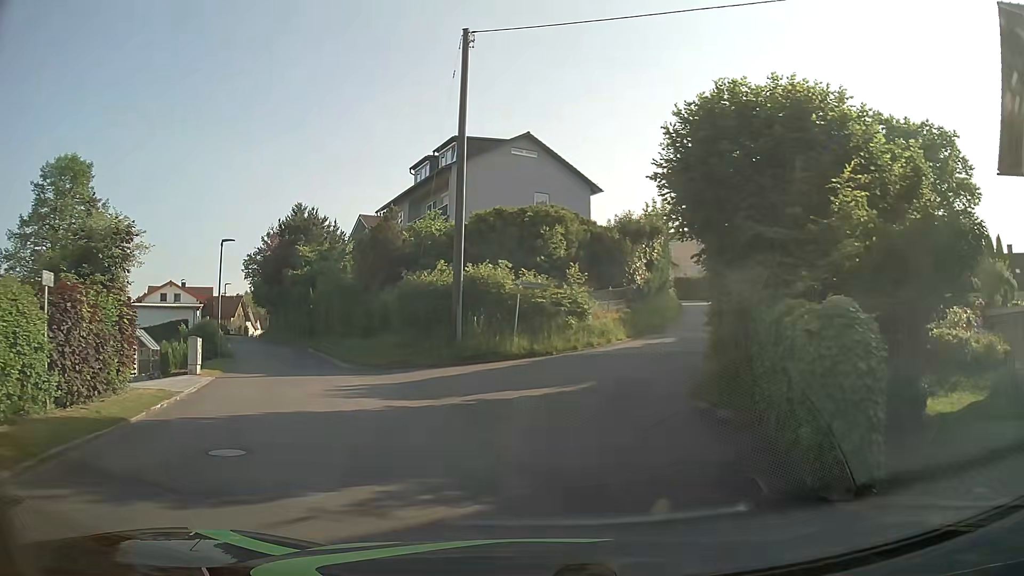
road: residential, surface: asphalt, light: Day
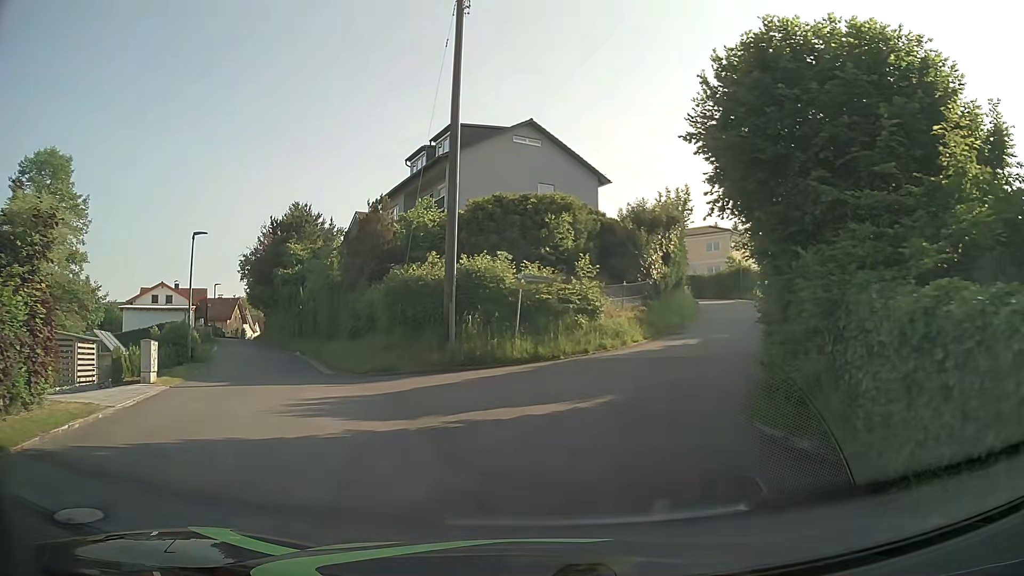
(-0.1, +3.0) m; -1°
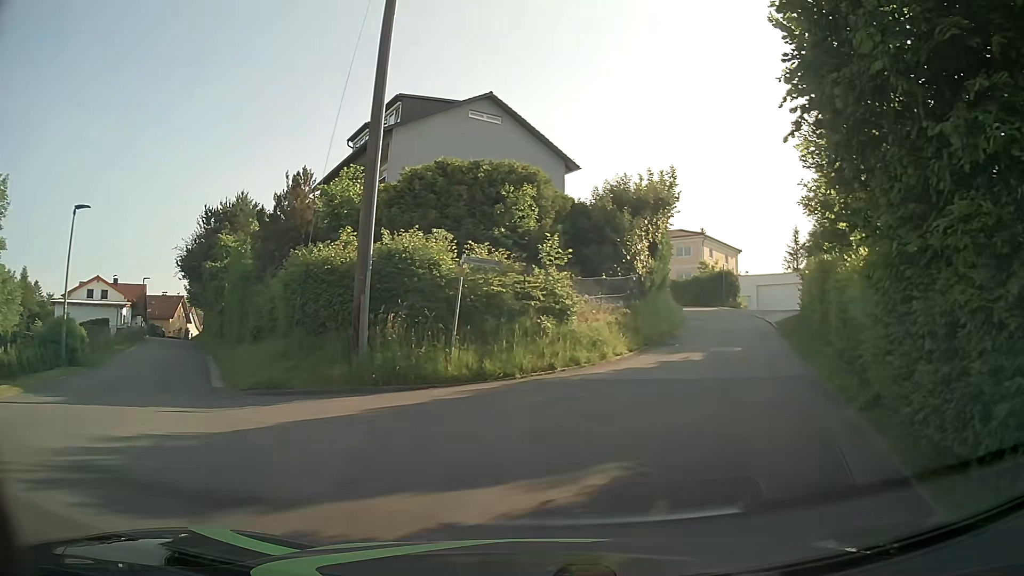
(0.0, +5.7) m; +3°
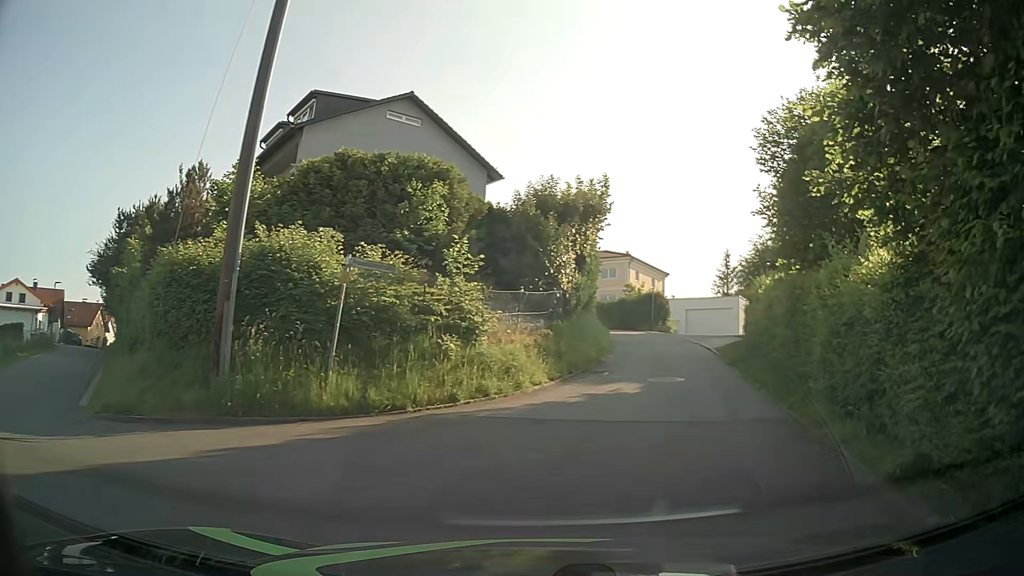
(+0.1, +2.8) m; +6°
